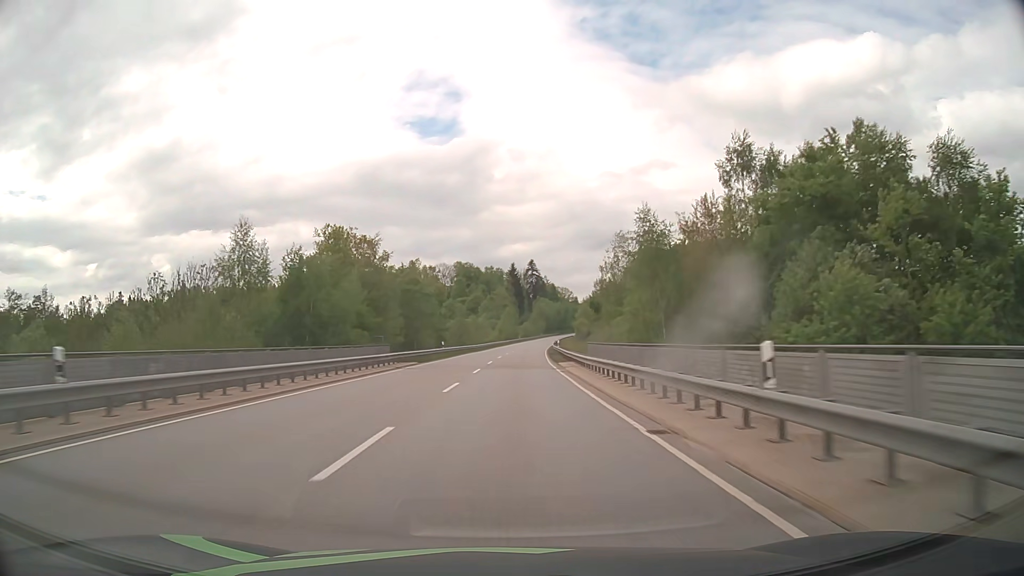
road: primary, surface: asphalt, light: Day
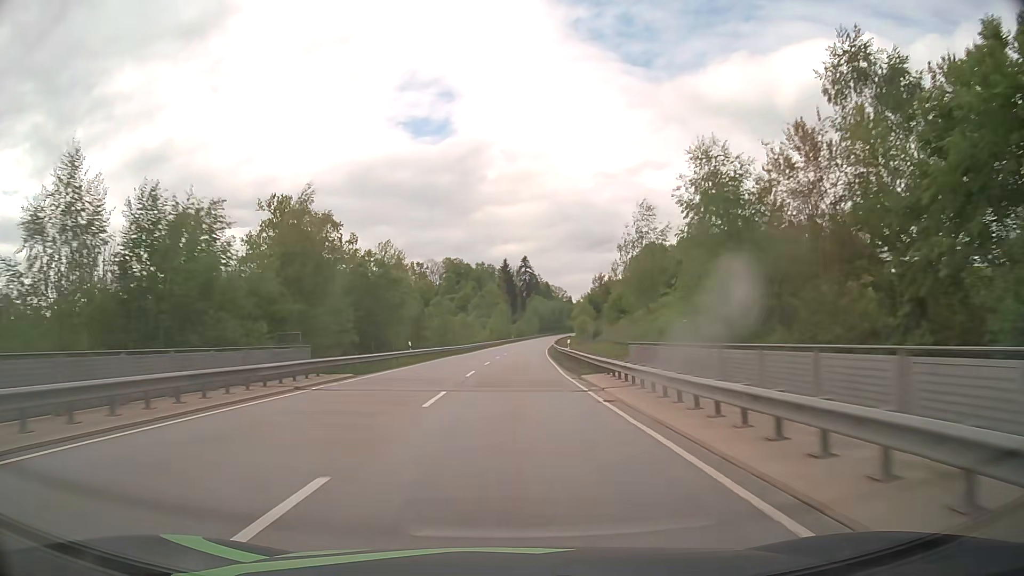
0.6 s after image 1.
(+0.1, +16.0) m; +1°
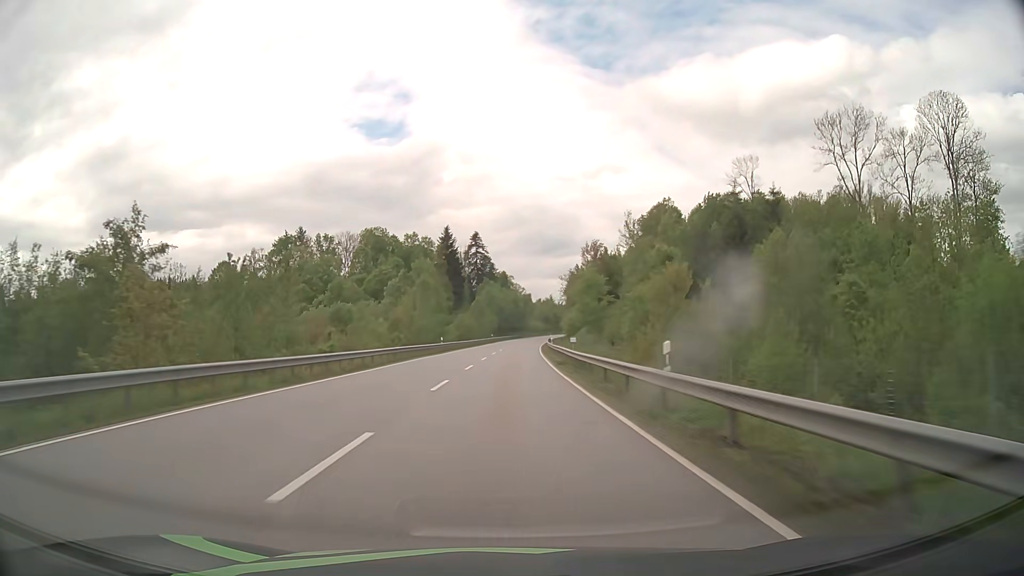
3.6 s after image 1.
(+2.7, +80.2) m; +4°
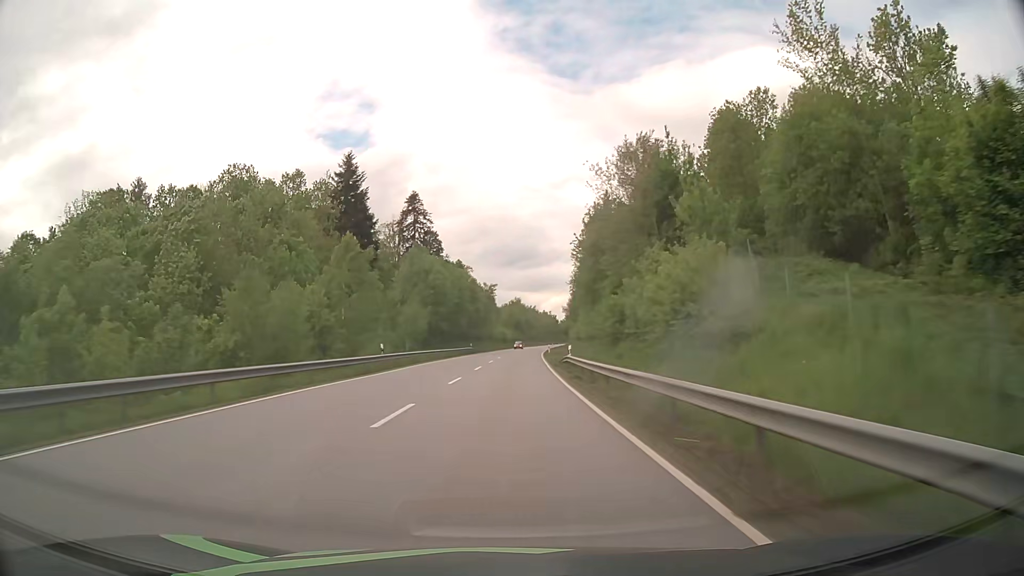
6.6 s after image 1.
(+2.2, +77.9) m; +3°
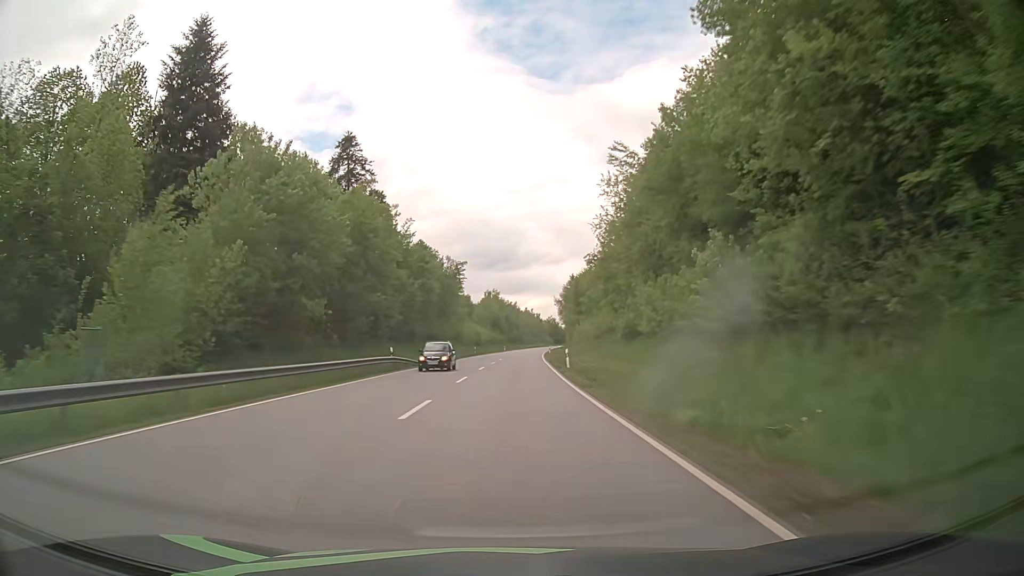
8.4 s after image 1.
(+0.8, +46.3) m; +2°
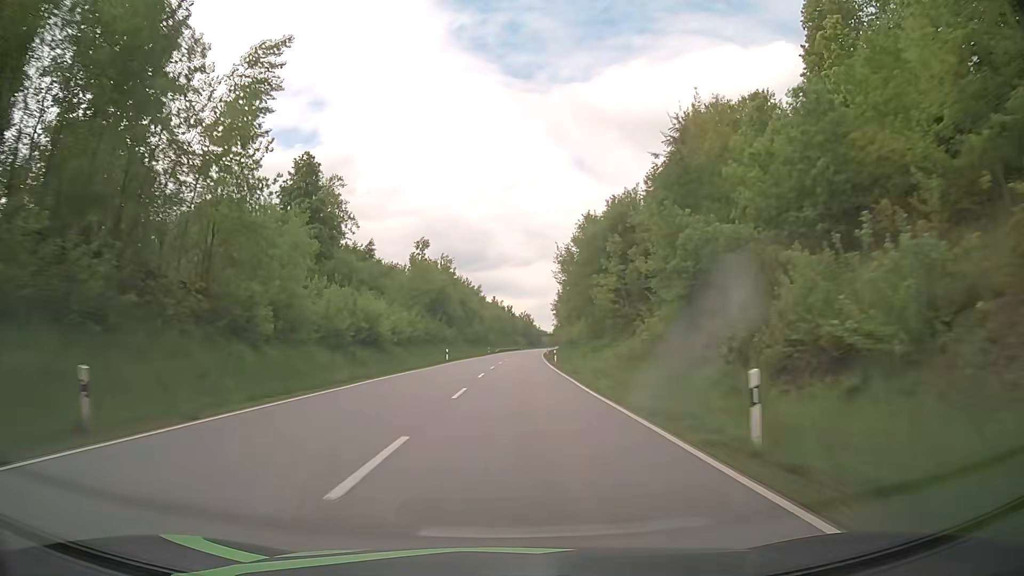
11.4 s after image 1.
(+2.0, +77.7) m; +3°
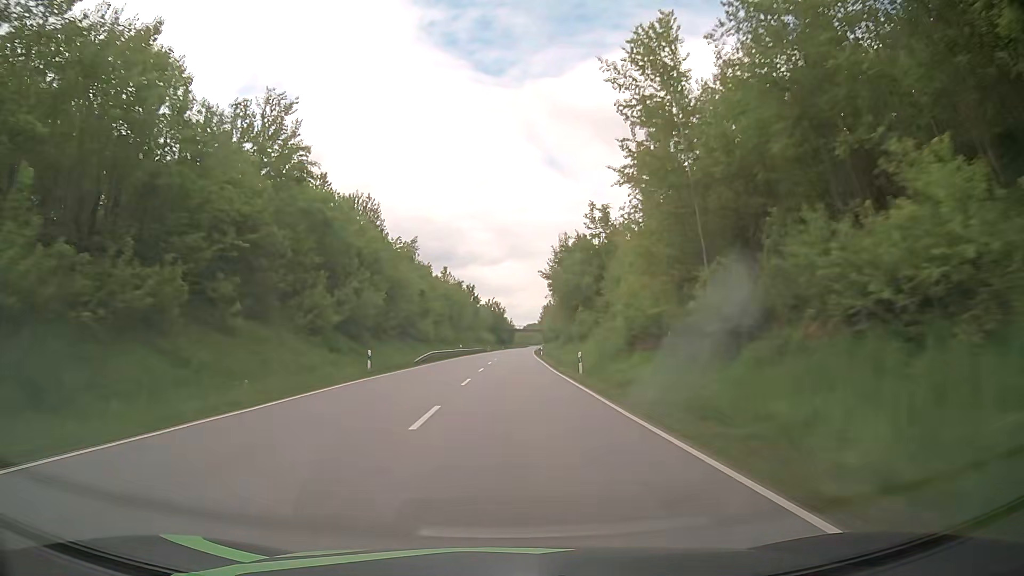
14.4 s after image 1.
(+1.8, +78.4) m; +3°
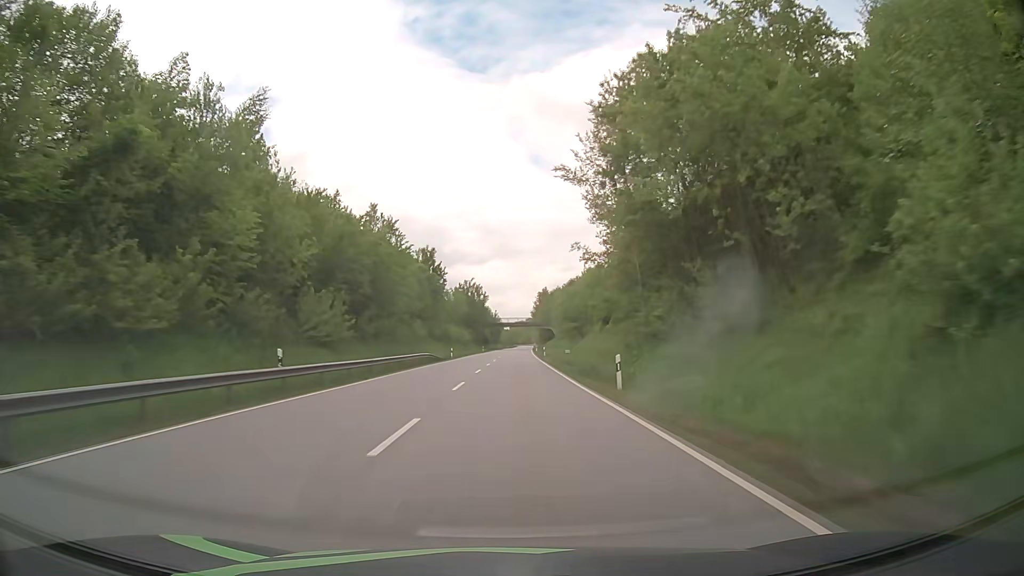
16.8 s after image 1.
(+0.5, +61.9) m; +1°
(0, +10) (0, +20) (0, +30) (0, +40) (0, +50) (+1, +60) (+1, +70) (+1, +80) (+1, +90) (+2, +100) m
